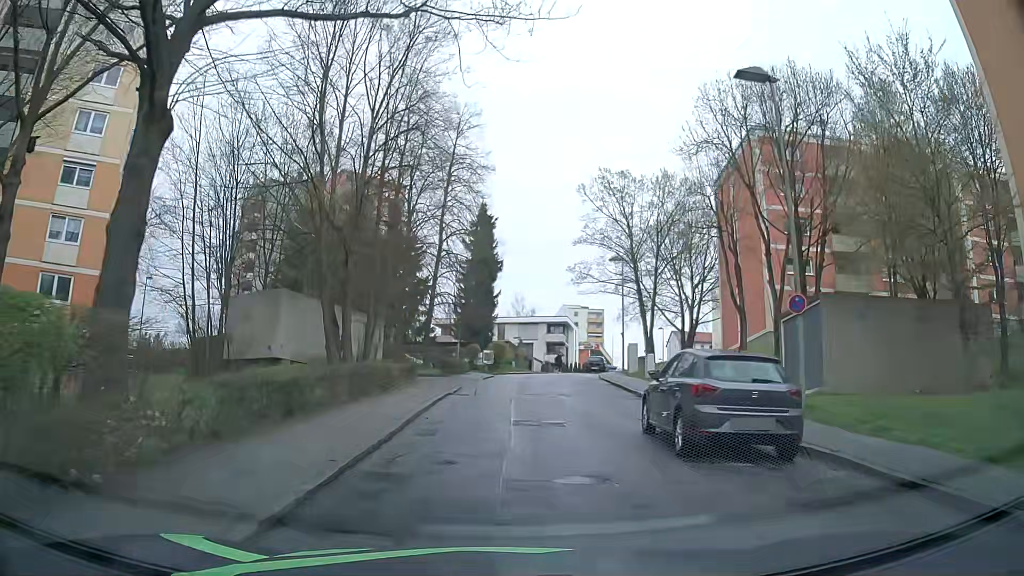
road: residential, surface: asphalt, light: Day
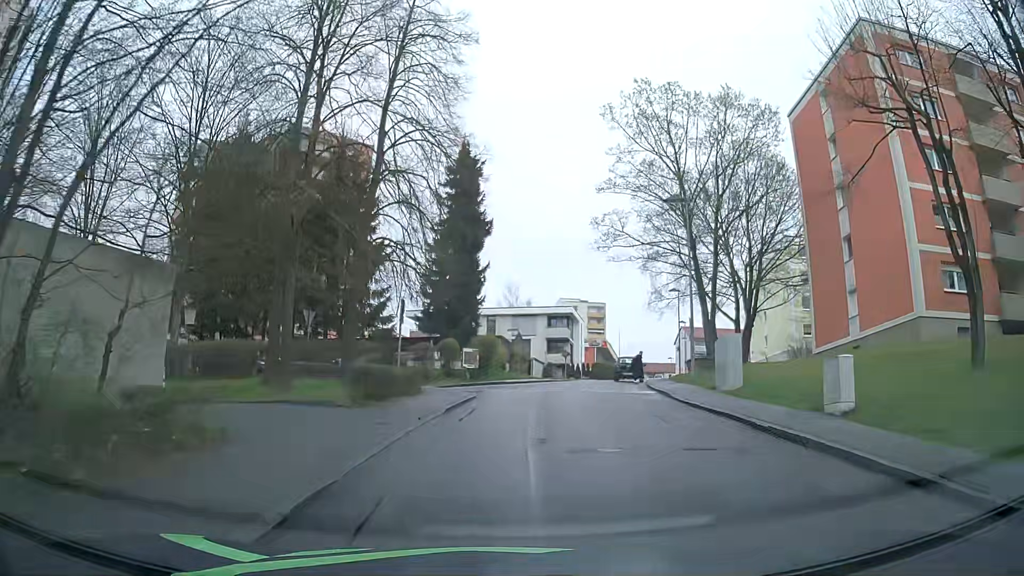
(+0.1, +18.4) m; +2°
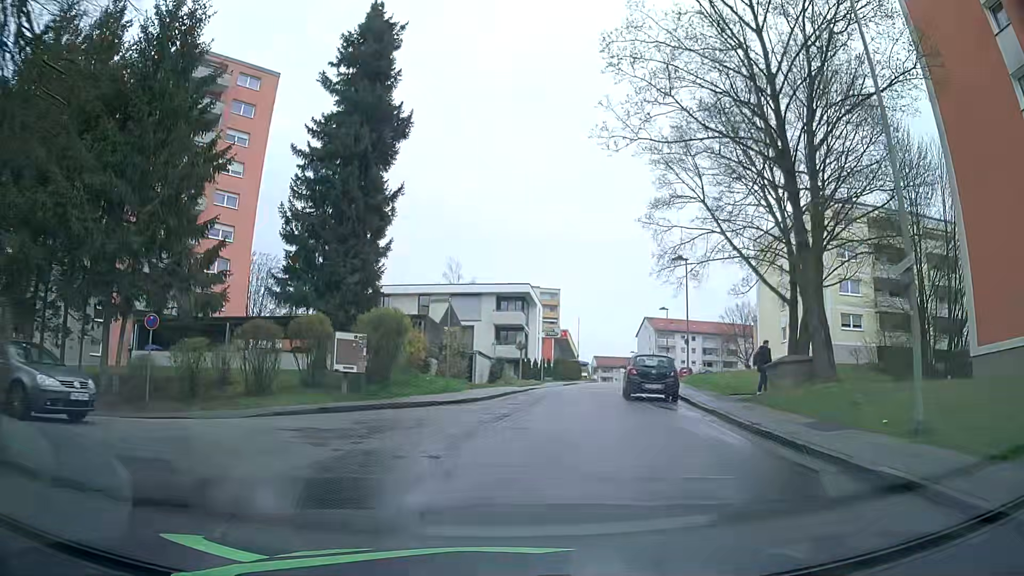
(+0.1, +18.3) m; +2°
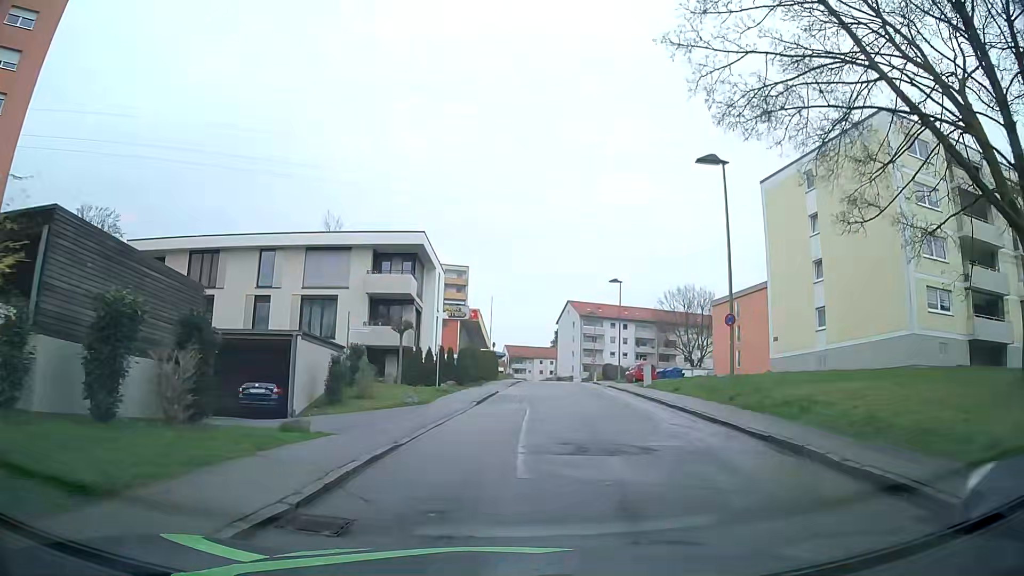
(+1.8, +21.5) m; +10°
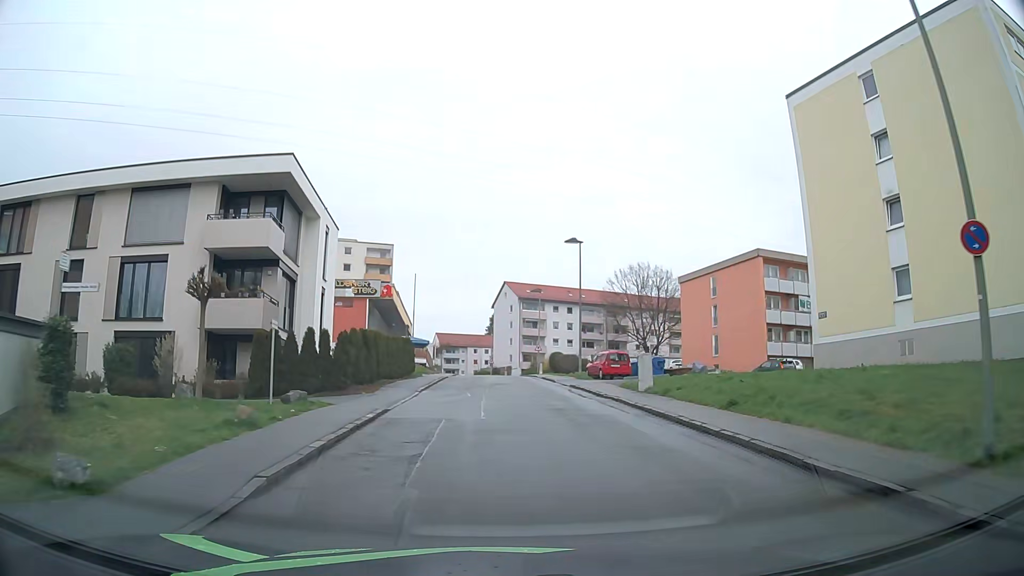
(+0.4, +14.3) m; +4°
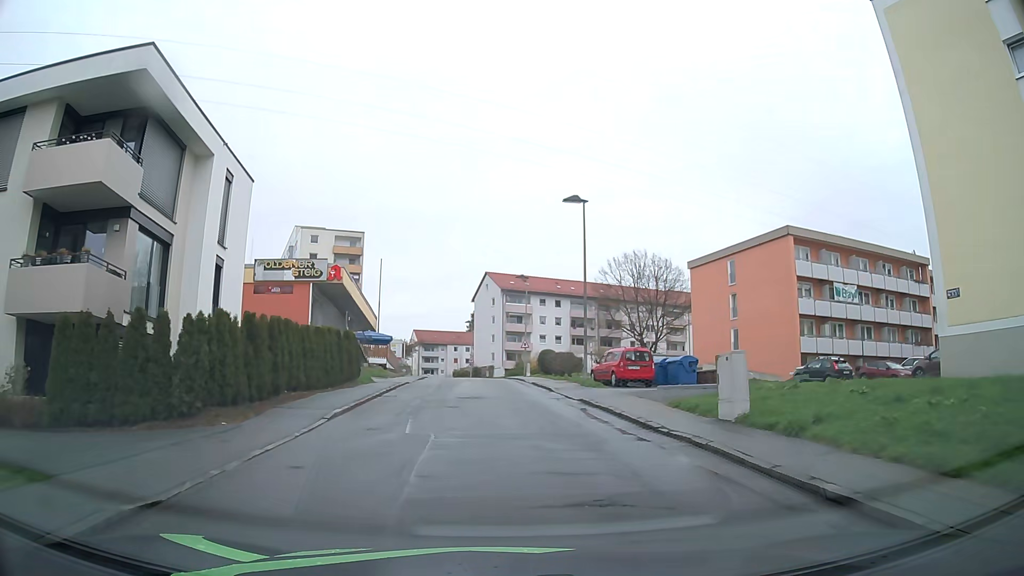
(+0.3, +10.4) m; +2°
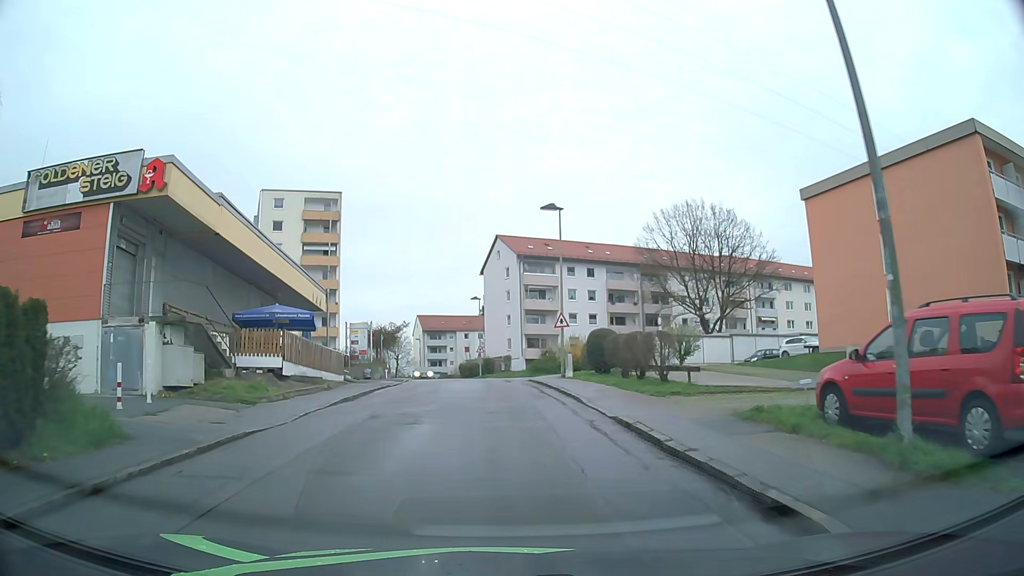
(-0.3, +22.3) m; -2°
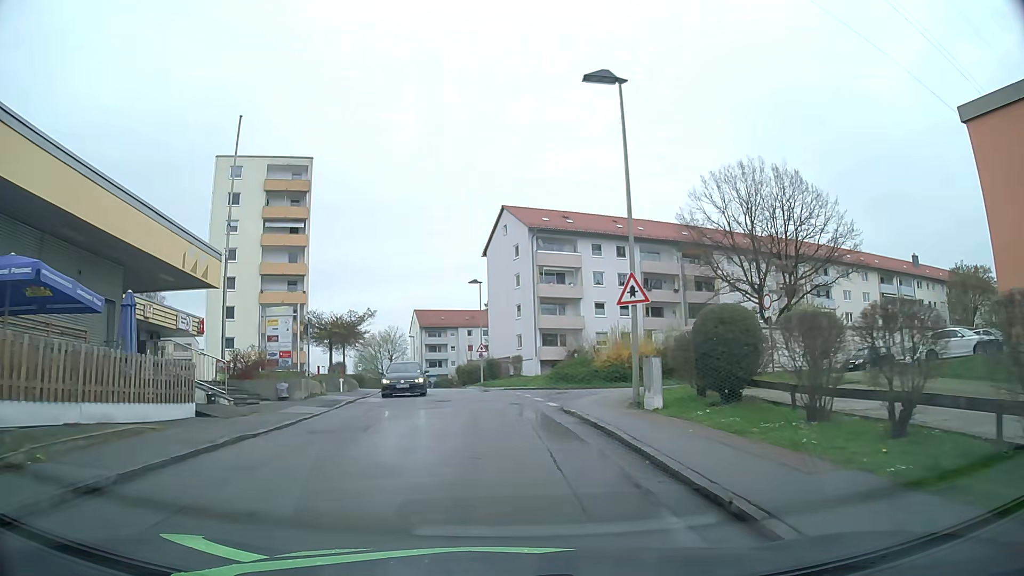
(0.0, +15.9) m; -1°
(0, +10) (-1, +20) (-1, +30) (-3, +40) (-4, +50) (-6, +60) (-8, +69) (-11, +79) (-14, +88) (-18, +98) m
